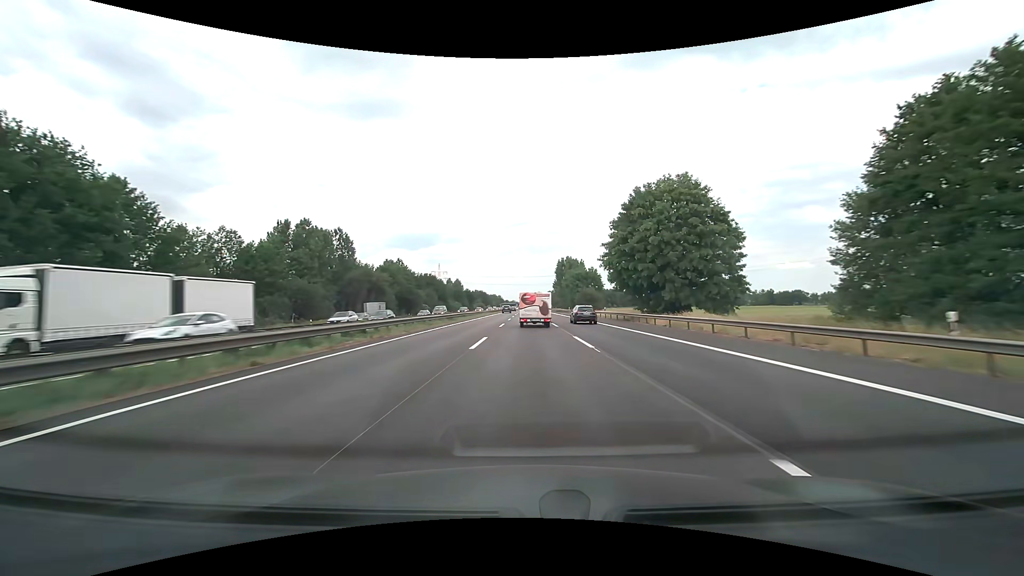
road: motorway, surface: asphalt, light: Day
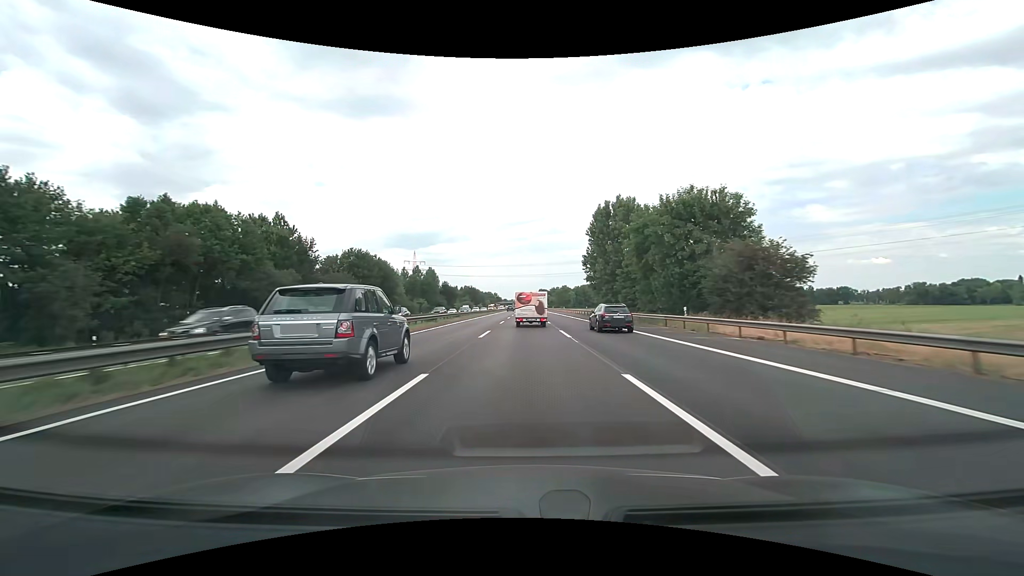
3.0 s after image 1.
(+0.1, +84.2) m; 0°
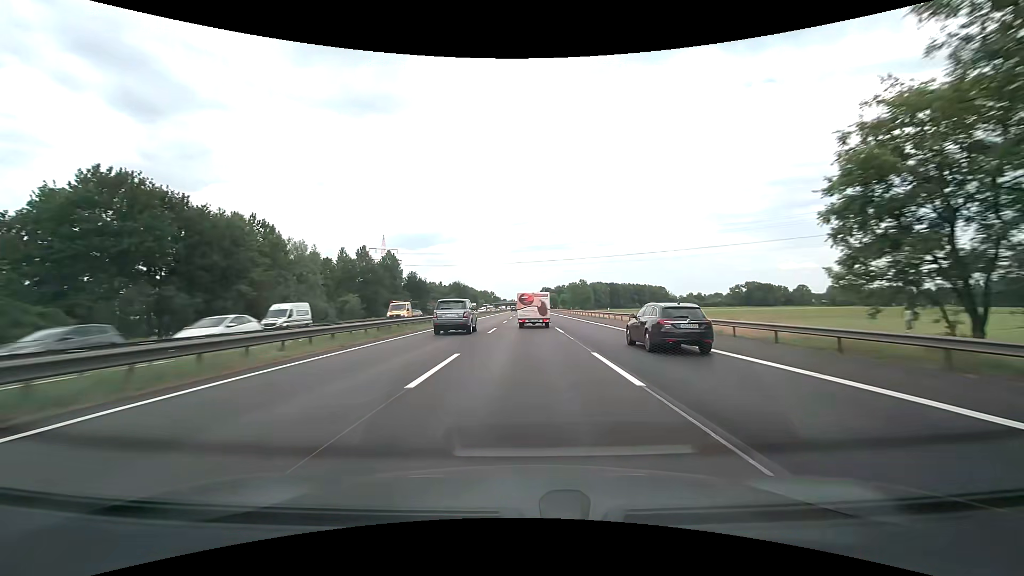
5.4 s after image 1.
(-0.2, +67.5) m; 0°
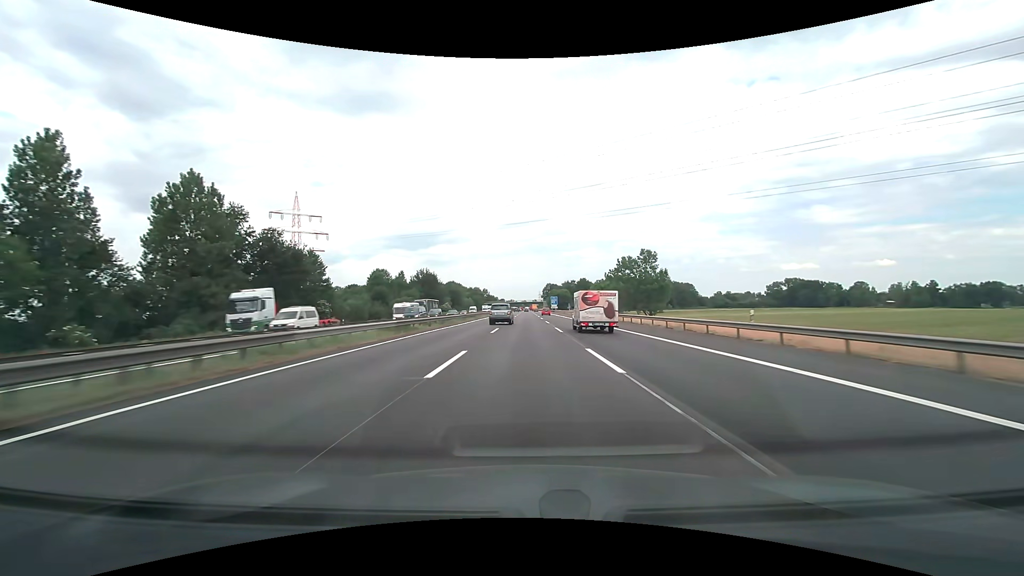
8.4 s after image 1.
(+0.1, +89.2) m; 0°
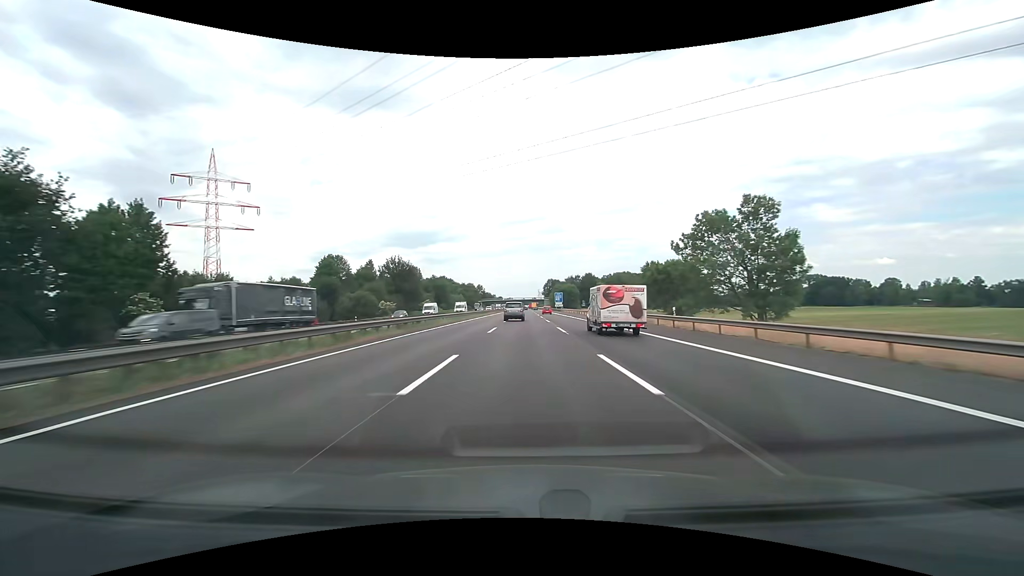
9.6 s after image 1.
(+0.1, +38.0) m; 0°
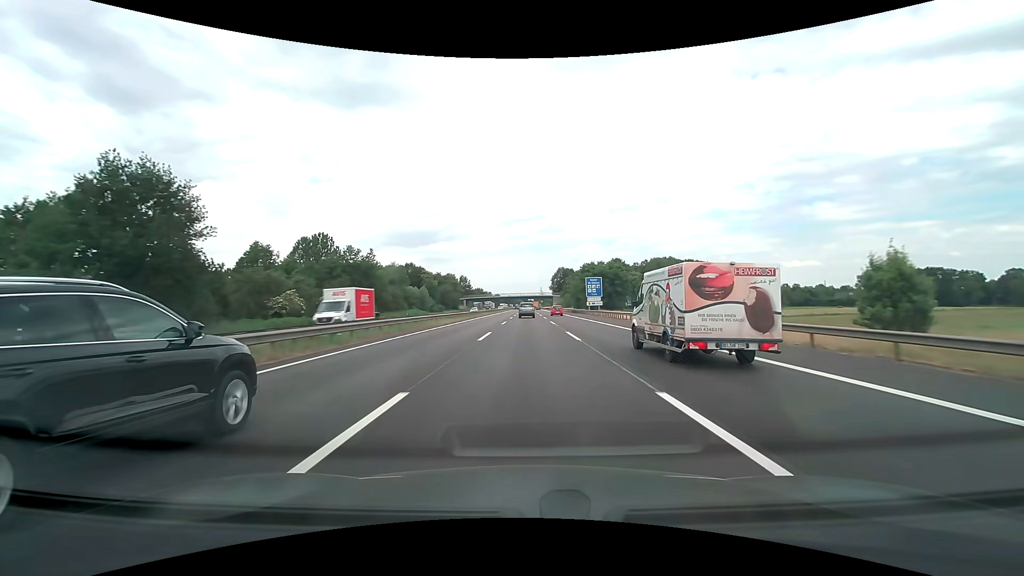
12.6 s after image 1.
(0.0, +95.4) m; 0°
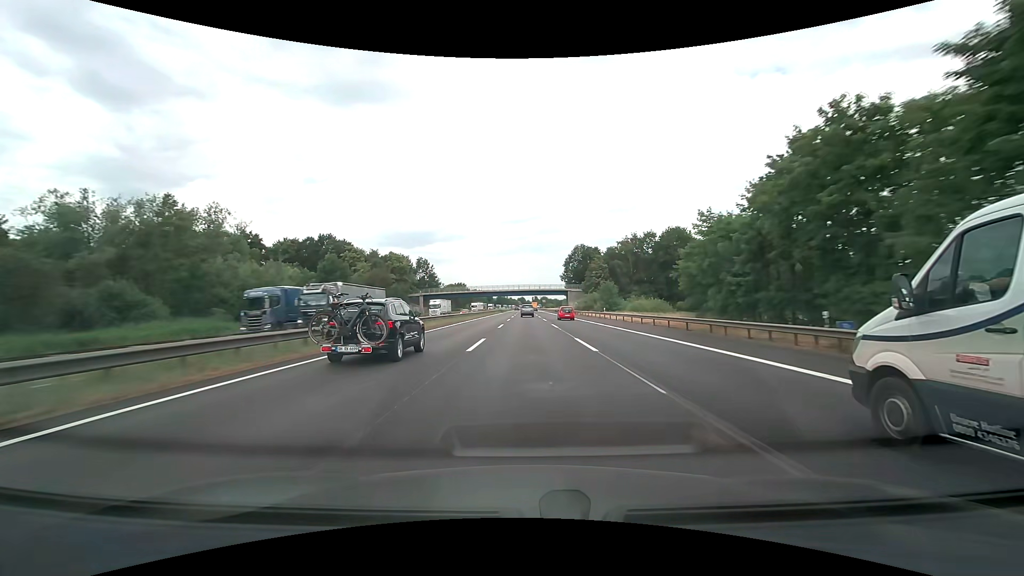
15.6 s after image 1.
(+0.1, +94.7) m; 0°
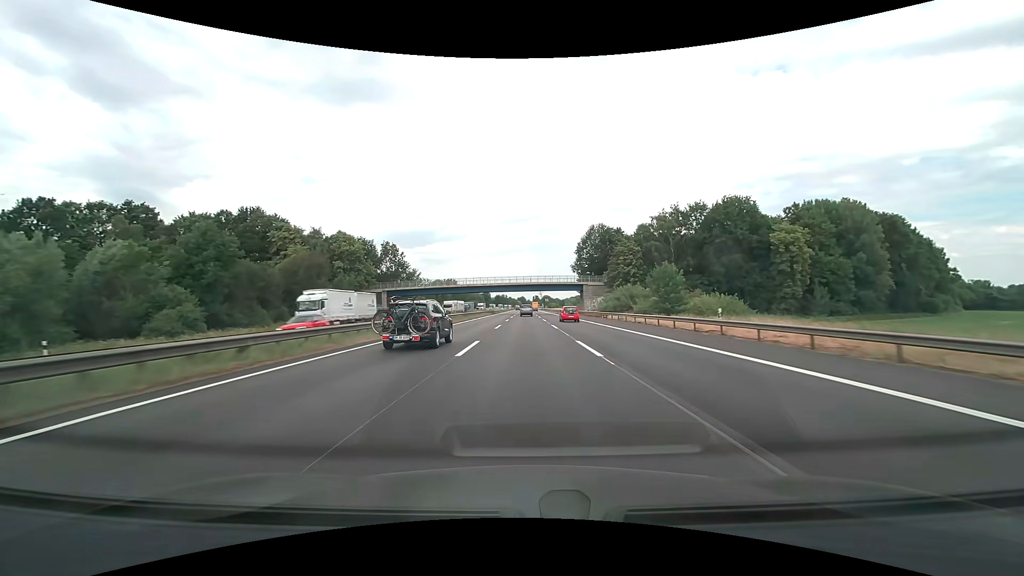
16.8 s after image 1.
(0.0, +37.8) m; 0°
(0, +10) (0, +20) (0, +30) (0, +40) (0, +50) (0, +60) (0, +70) (0, +80) (0, +90) (0, +100) m
